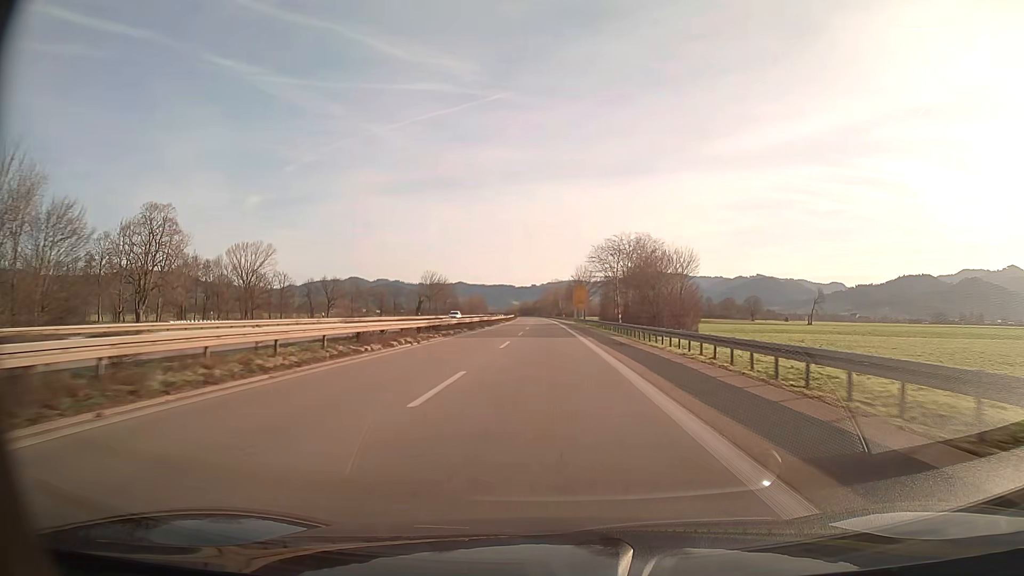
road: trunk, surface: asphalt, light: Day
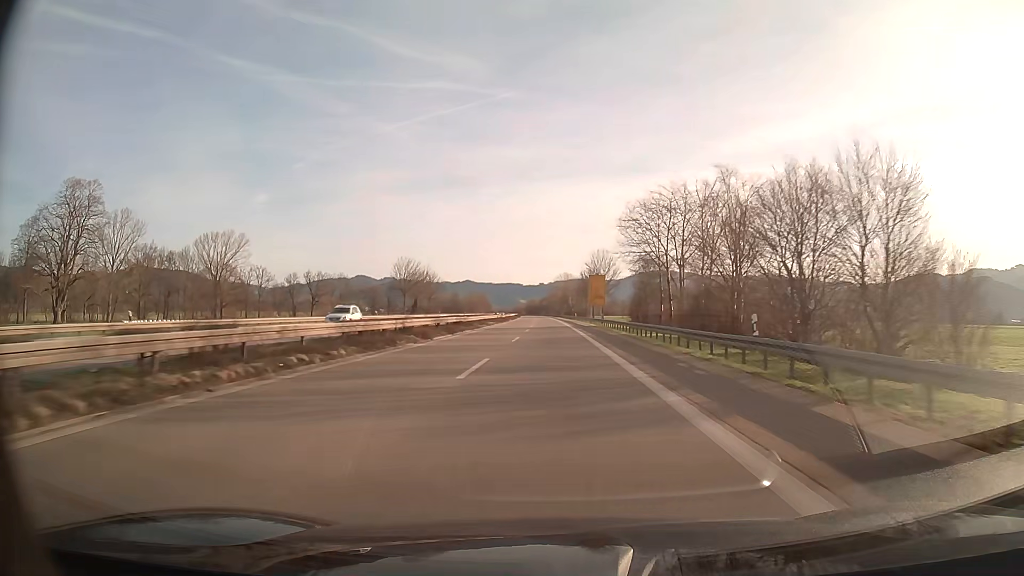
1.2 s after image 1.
(-0.2, +30.6) m; -1°
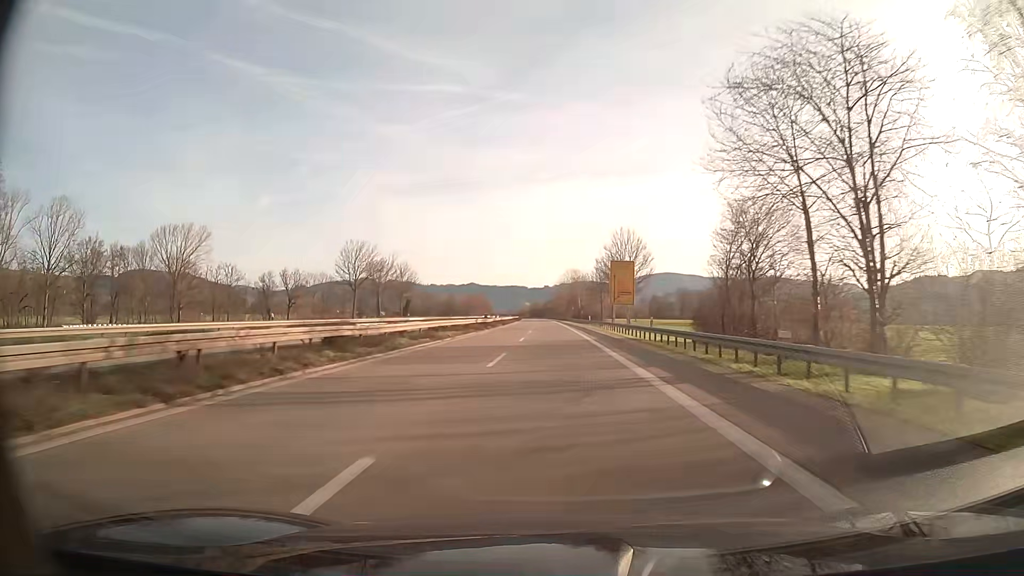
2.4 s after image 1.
(-0.1, +30.6) m; 0°
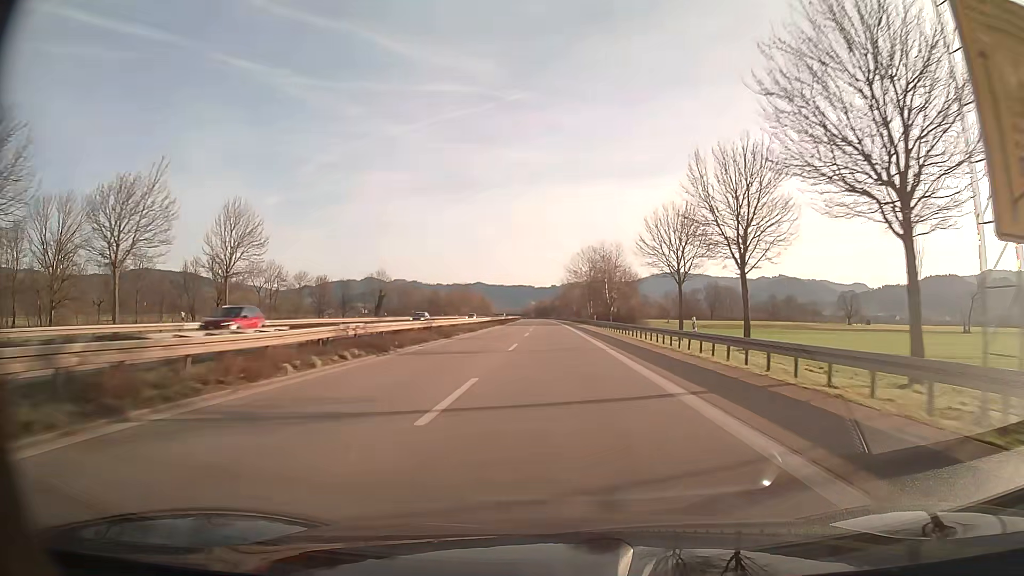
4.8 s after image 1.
(-0.4, +61.3) m; -1°
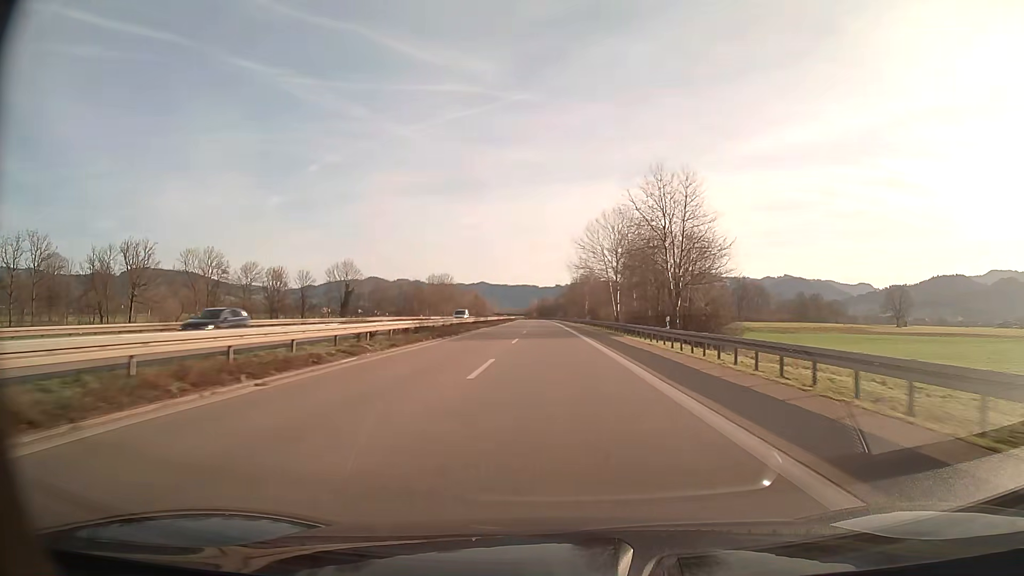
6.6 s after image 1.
(0.0, +45.9) m; 0°
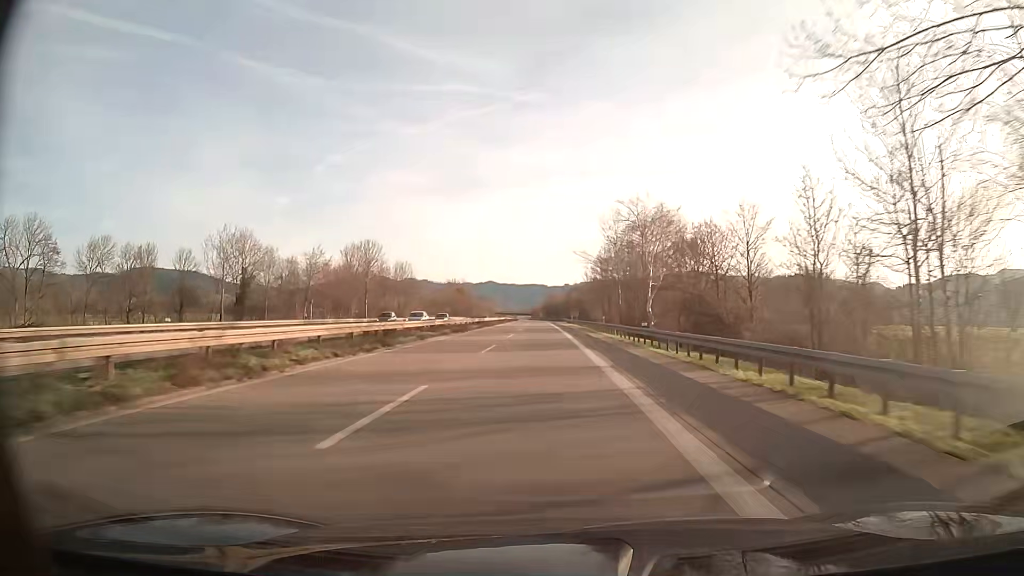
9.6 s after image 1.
(-0.5, +76.5) m; -1°
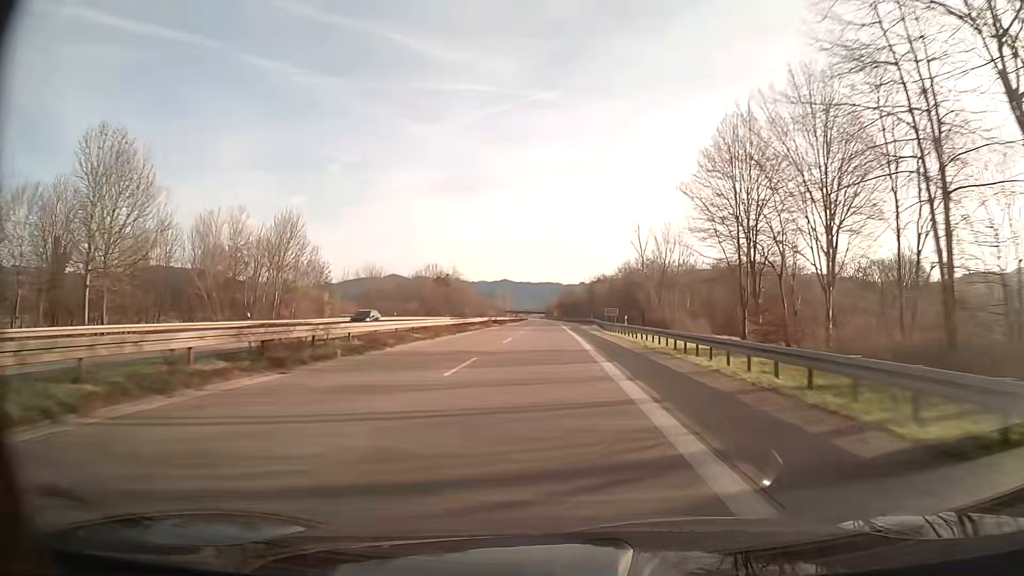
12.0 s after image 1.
(-0.7, +61.2) m; -1°
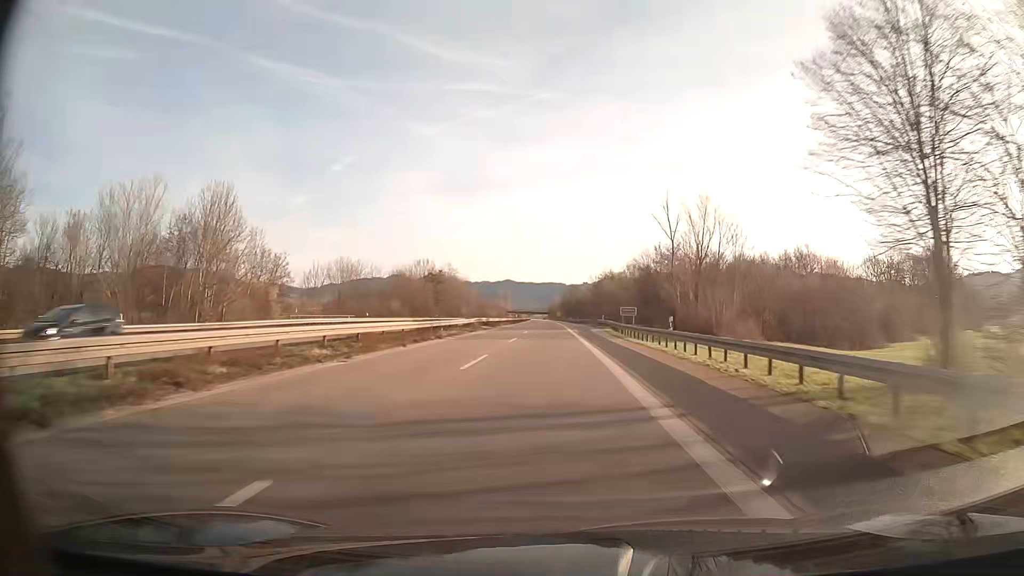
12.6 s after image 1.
(0.0, +15.3) m; 0°
(0, +10) (0, +20) (0, +30) (0, +40) (0, +50) (0, +60) (0, +70) (0, +80) (0, +90) (-1, +100) m
